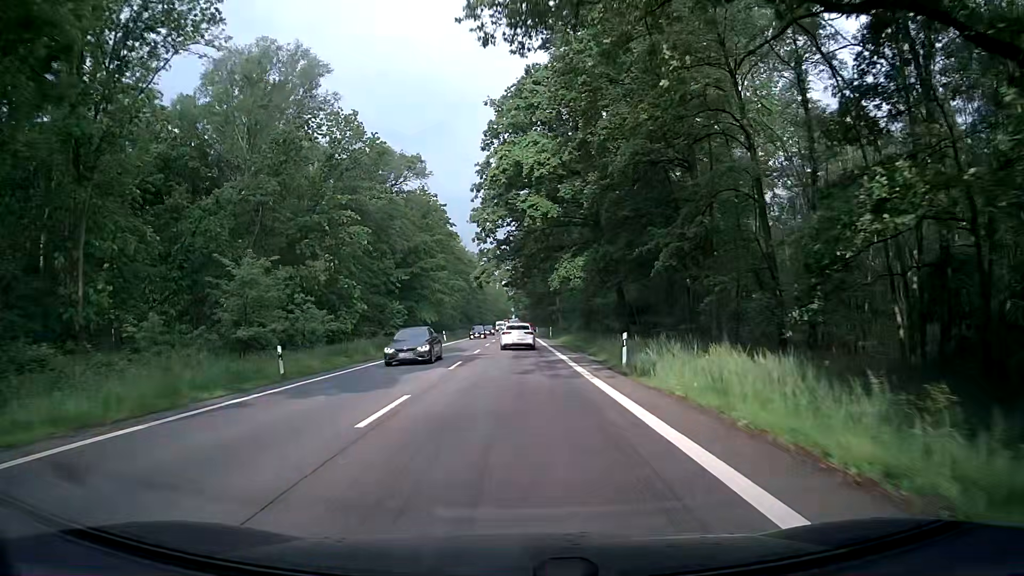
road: secondary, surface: asphalt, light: Day
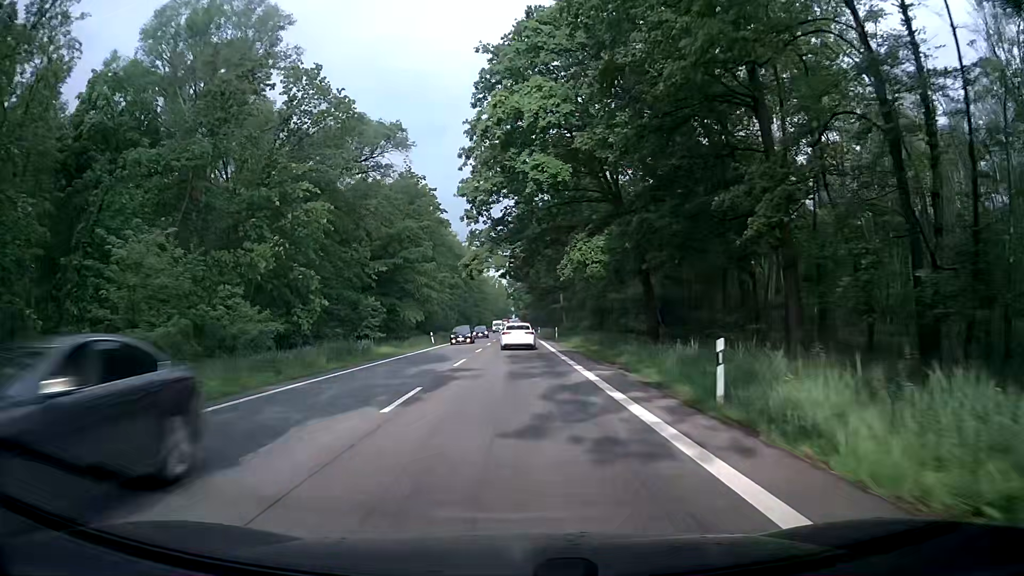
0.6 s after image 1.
(0.0, +10.5) m; -1°
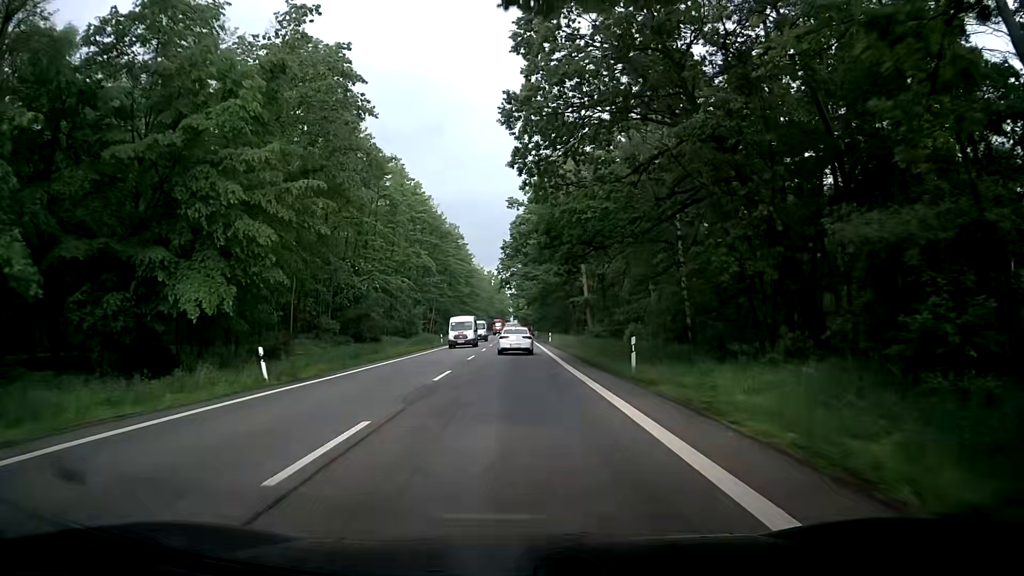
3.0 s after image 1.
(+0.5, +41.5) m; +1°
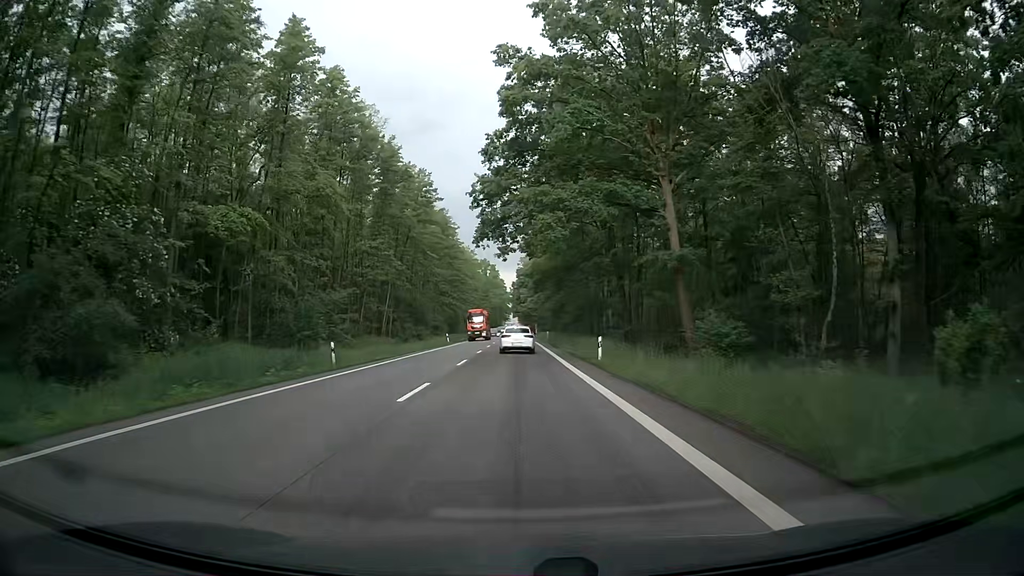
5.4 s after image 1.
(-0.2, +42.2) m; 0°
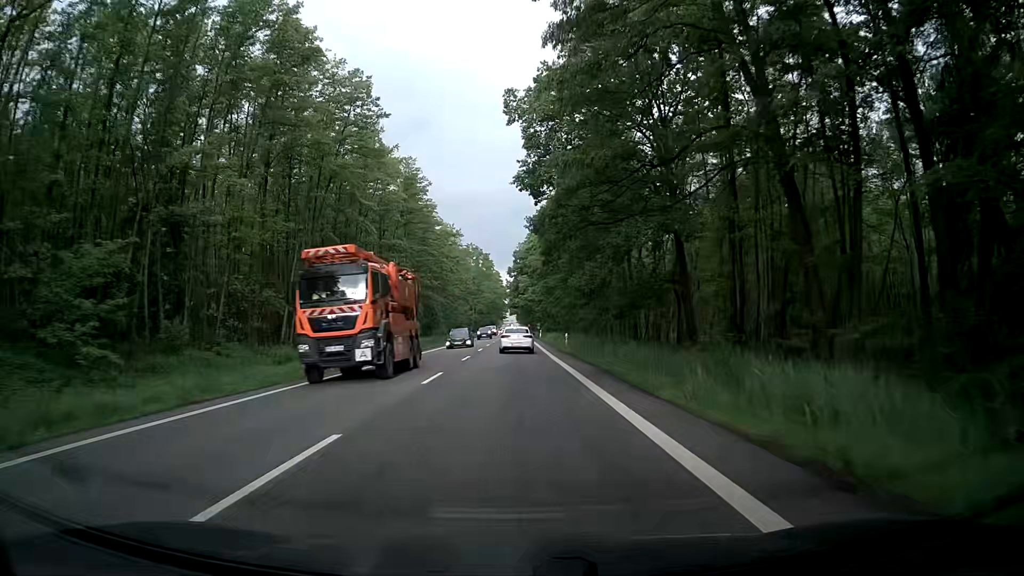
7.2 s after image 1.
(-0.1, +32.4) m; -1°
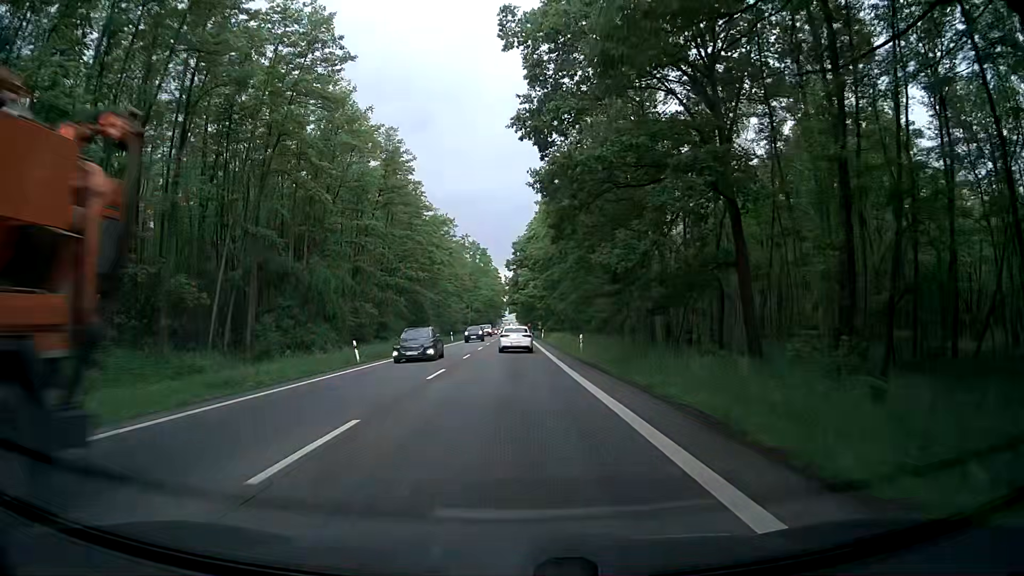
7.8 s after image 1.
(+0.1, +10.9) m; +1°
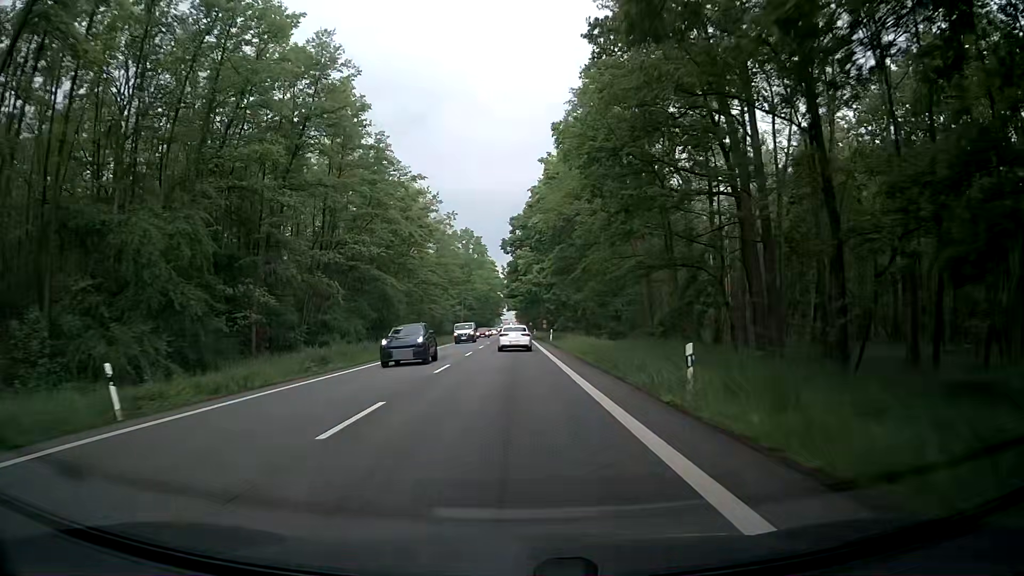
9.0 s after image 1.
(0.0, +21.9) m; 0°
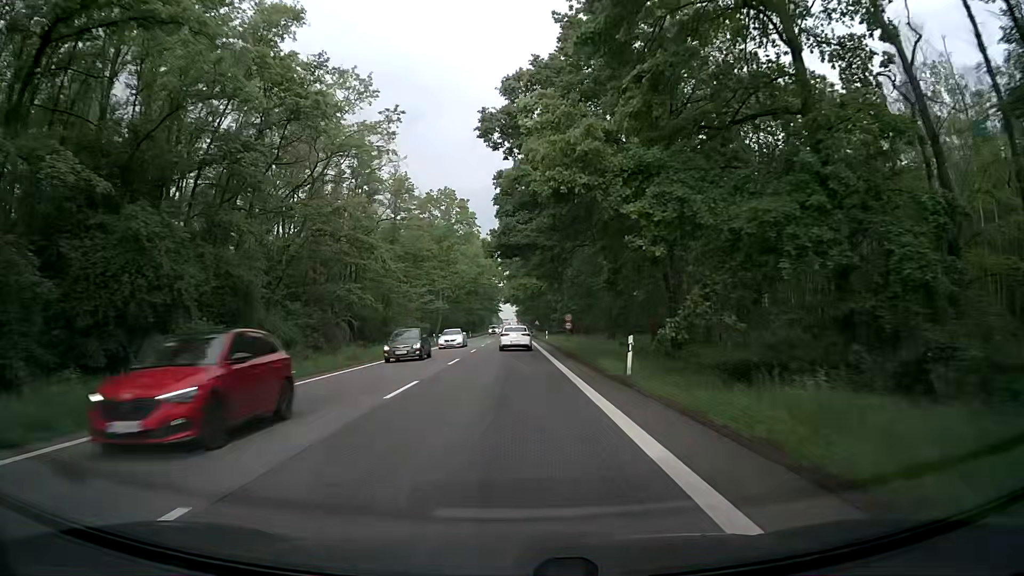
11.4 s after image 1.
(-0.5, +44.1) m; 0°
(0, +10) (0, +20) (0, +30) (0, +40) (0, +50) (0, +60) (0, +70) (0, +80) (-1, +90) (-1, +100) m
